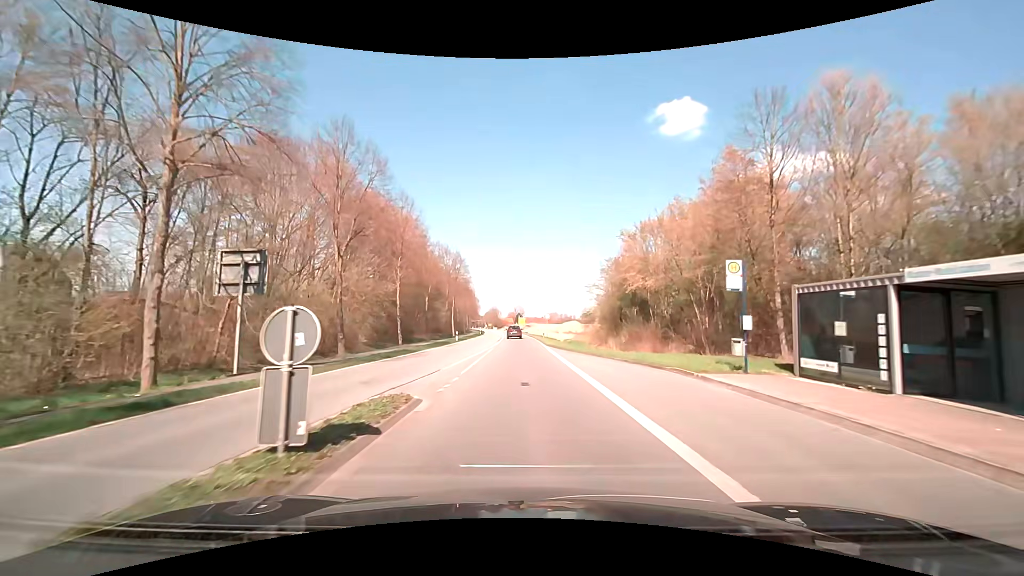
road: primary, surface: asphalt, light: Day
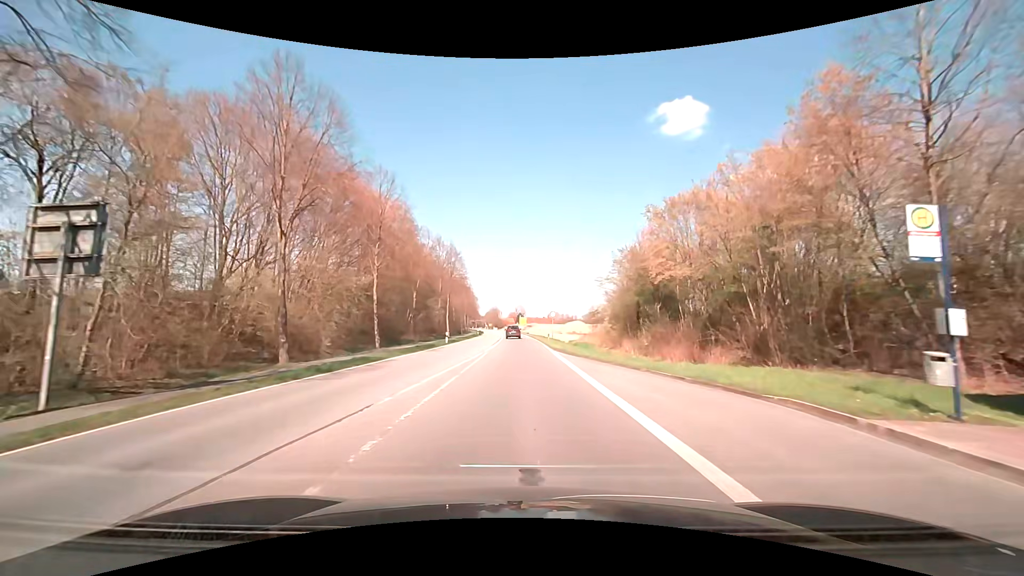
(0.0, +7.7) m; 0°
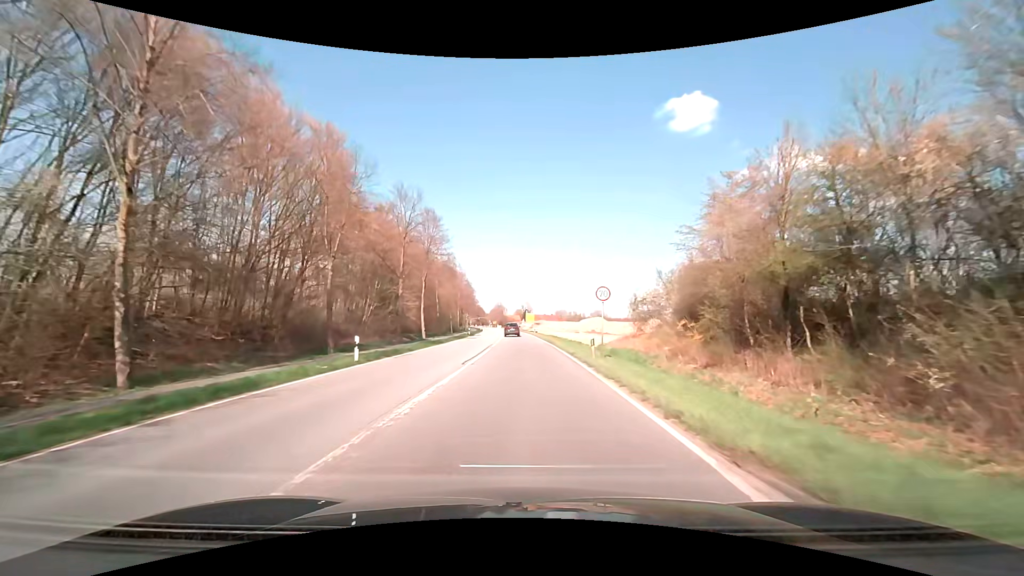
(-0.1, +25.4) m; -1°
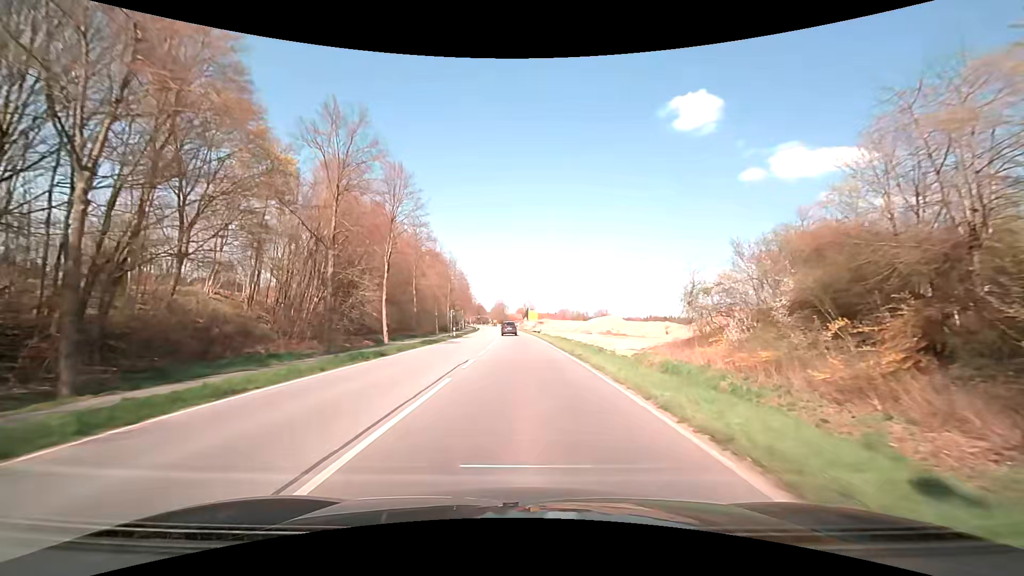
(0.0, +16.6) m; 0°
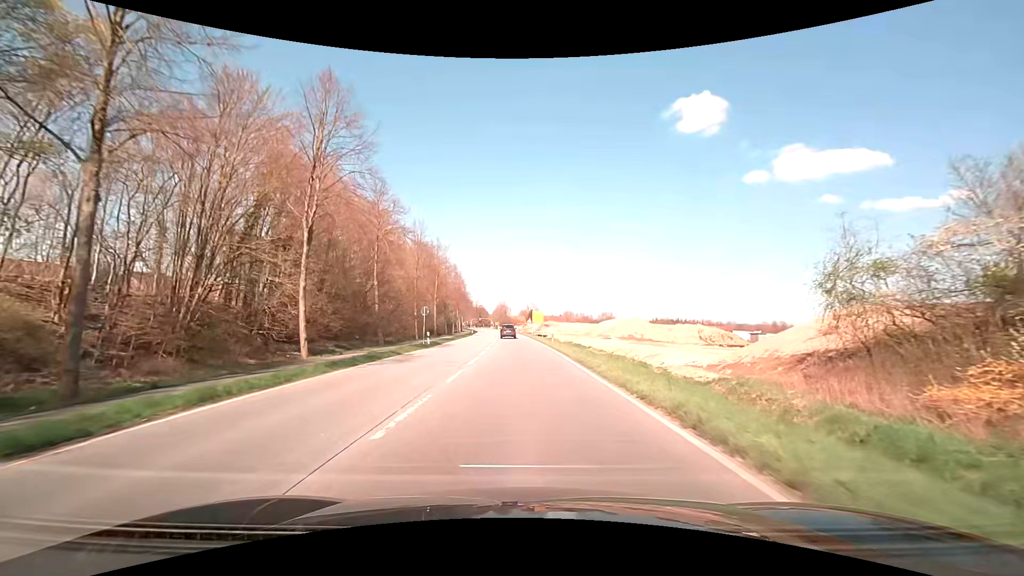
(0.0, +15.8) m; 0°
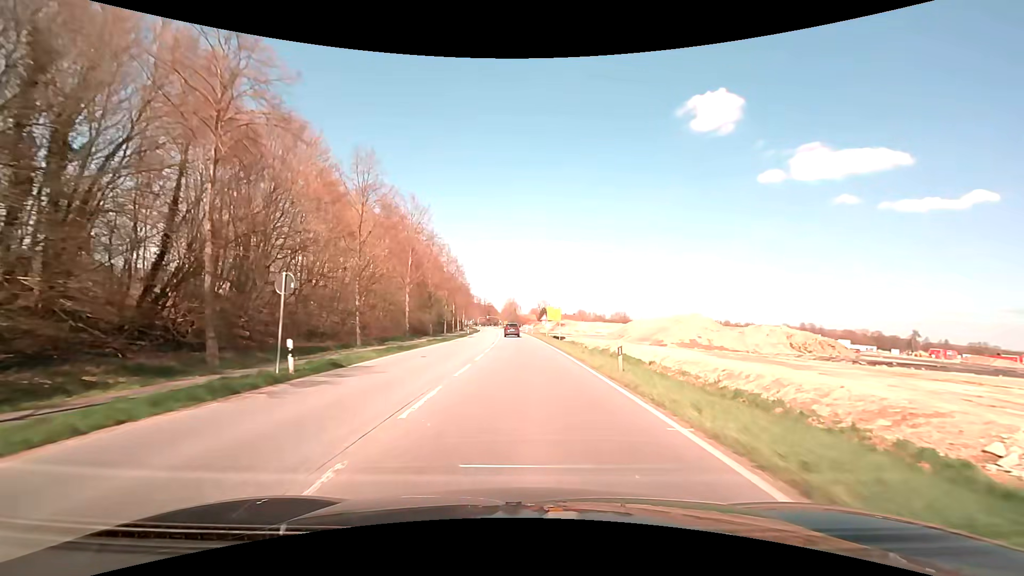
(-0.2, +22.9) m; -1°
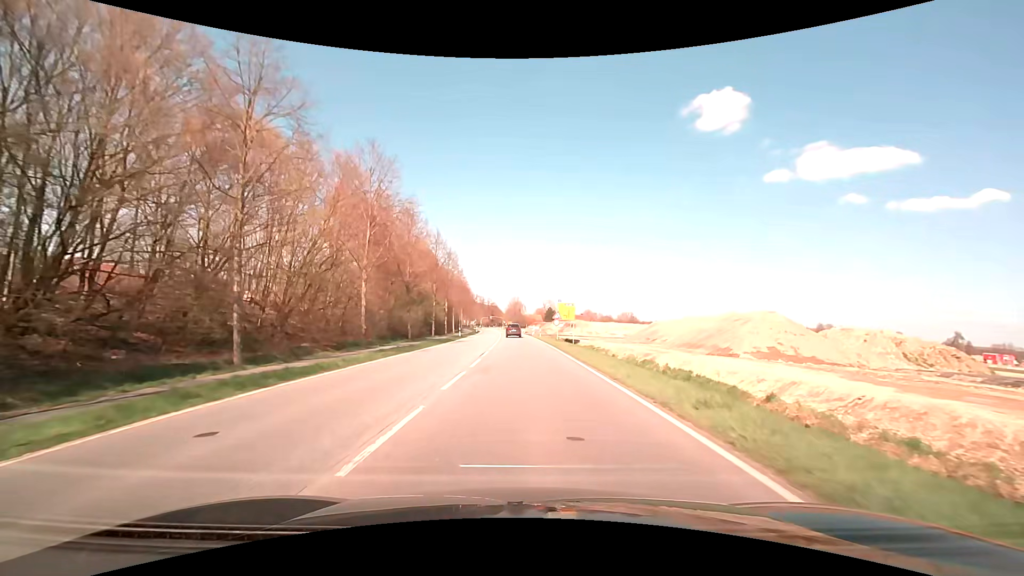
(-0.1, +14.9) m; 0°
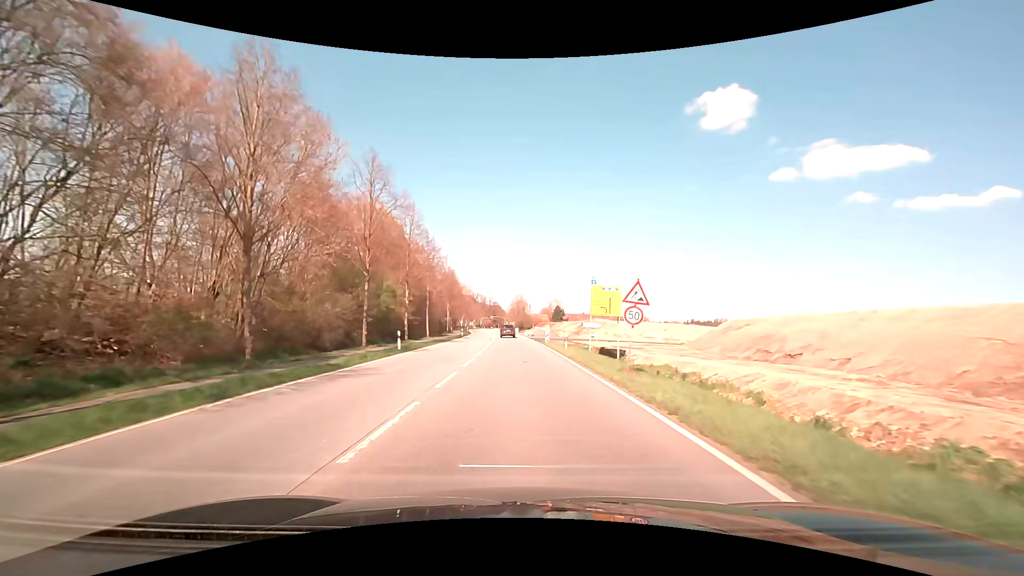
(-0.2, +29.8) m; 0°
(0, +10) (0, +20) (0, +30) (-1, +40) (-1, +50) (-2, +60) (-2, +70) (-3, +80) (-3, +90) (-4, +100) m
